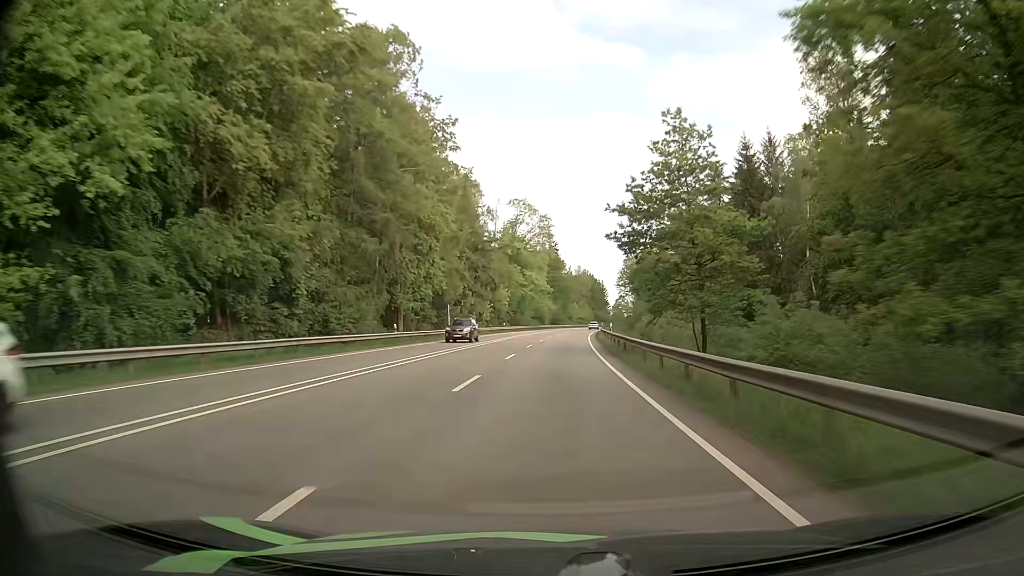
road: primary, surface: asphalt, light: Day
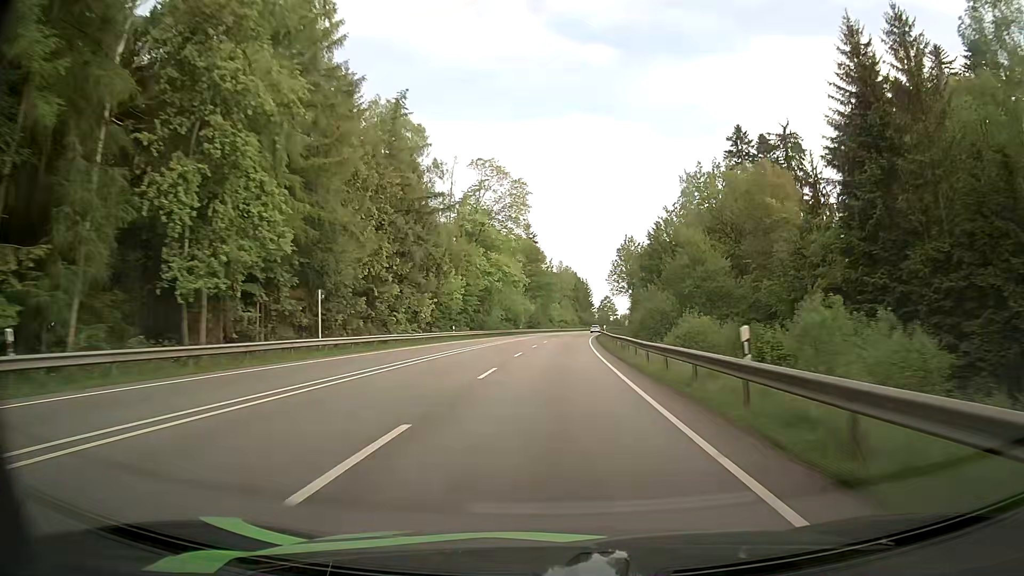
(+0.5, +32.8) m; +2°
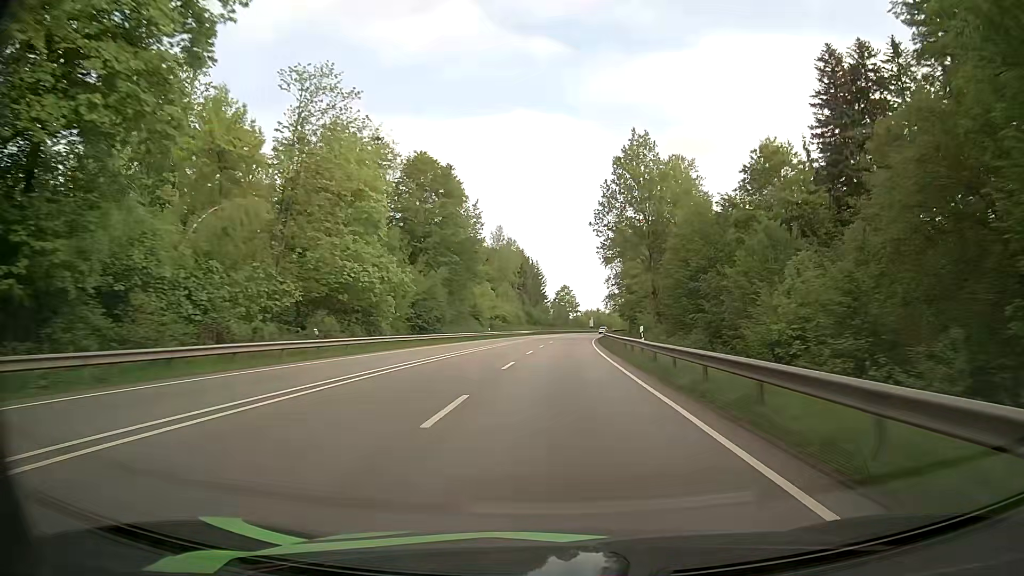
(+3.6, +81.0) m; +5°
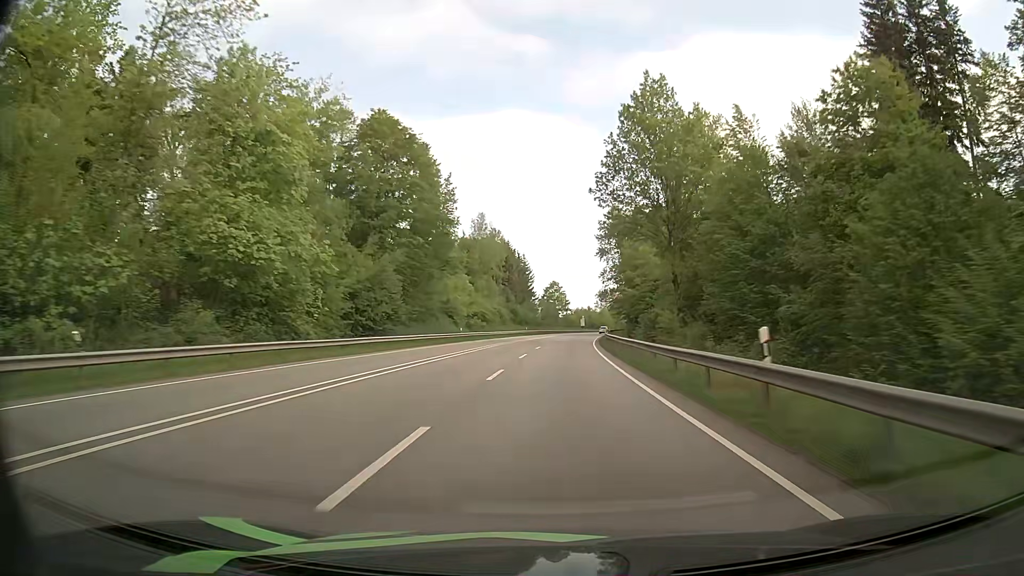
(+0.1, +16.1) m; +1°
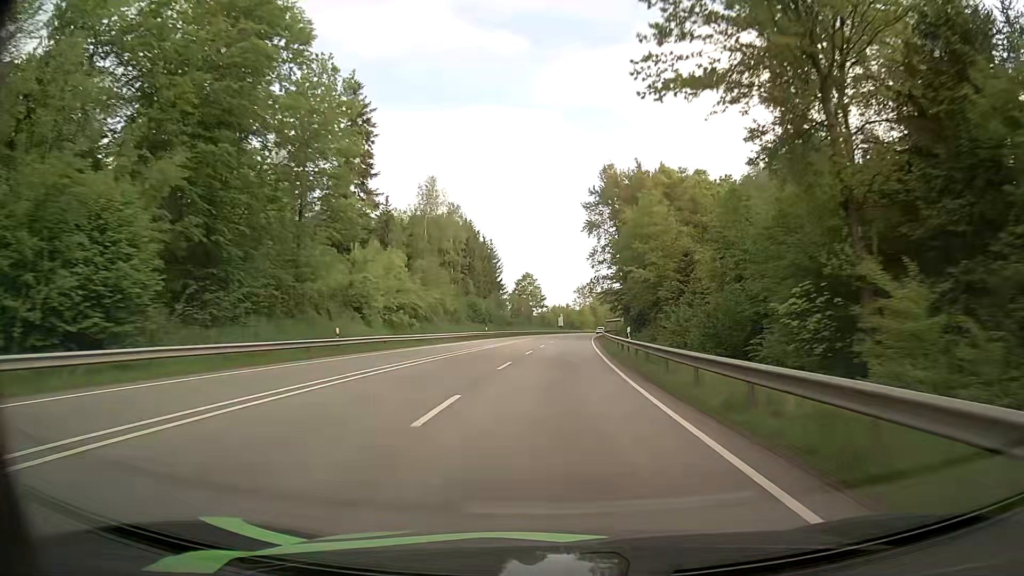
(+0.7, +32.4) m; +2°
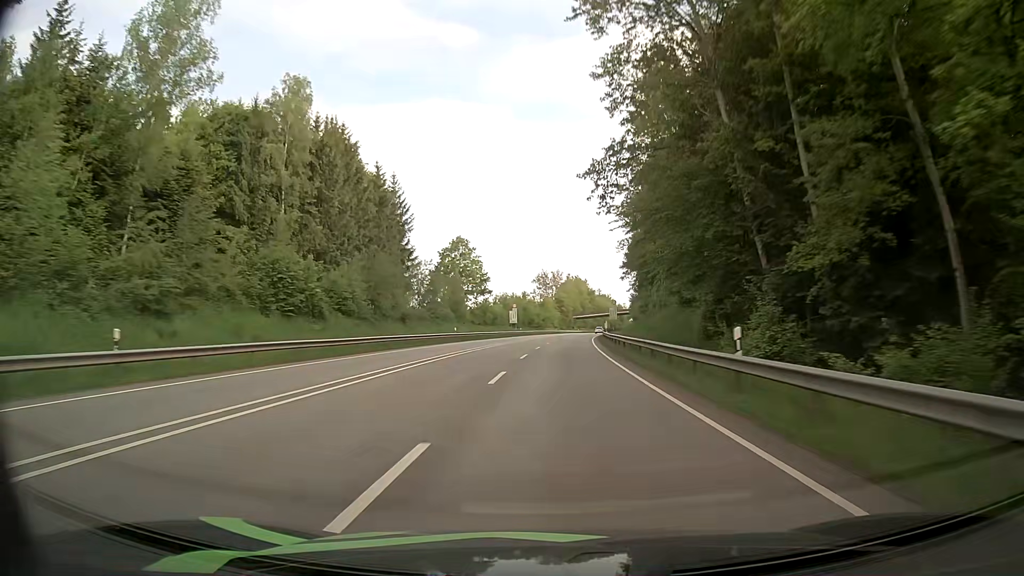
(+1.7, +66.1) m; +3°
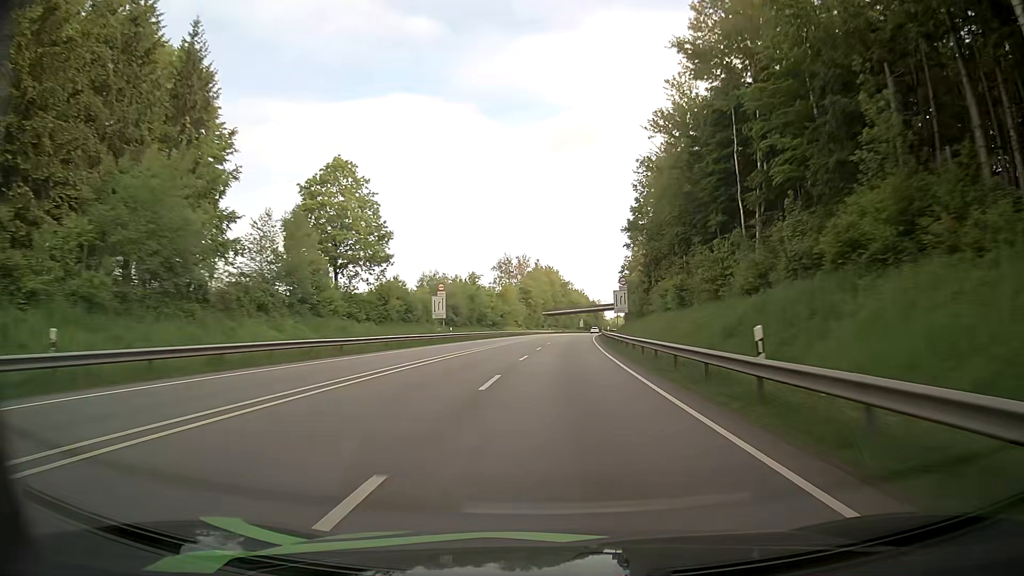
(+1.1, +50.3) m; +3°
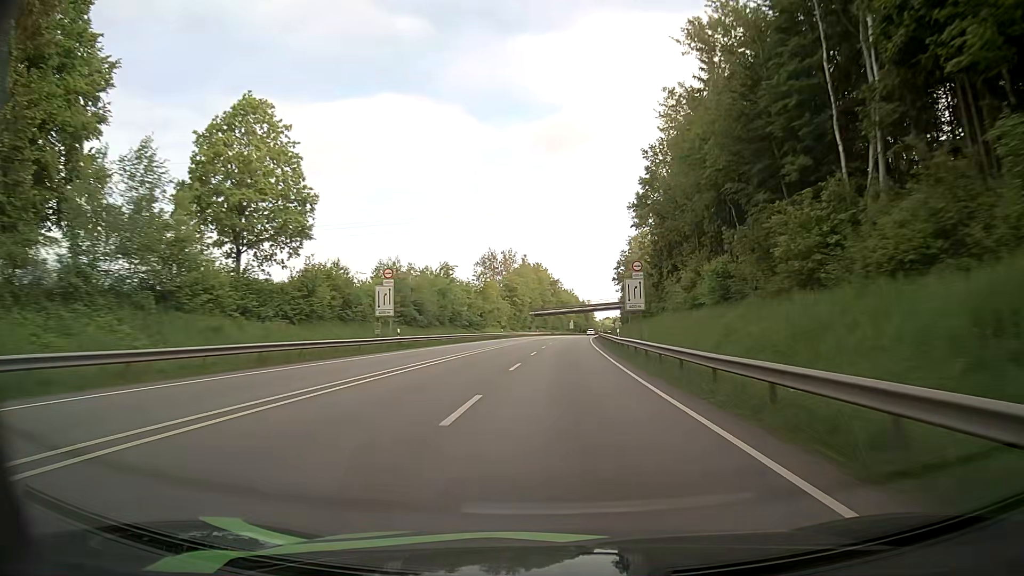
(+0.2, +17.0) m; +1°
(0, +10) (0, +20) (0, +30) (+1, +40) (+1, +50) (+2, +60) (+2, +70) (+3, +80) (+4, +90) (+5, +100) m
